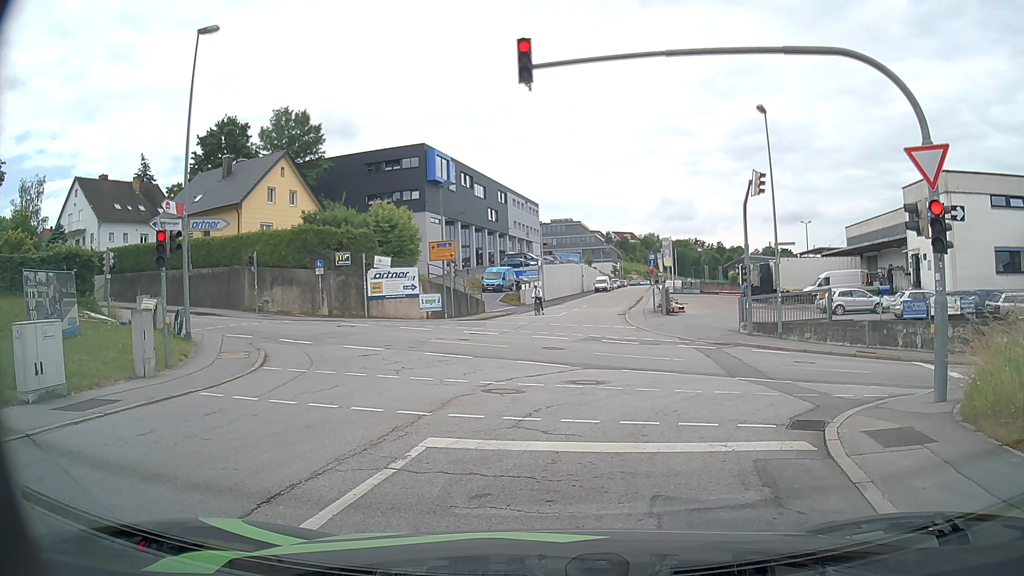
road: residential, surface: asphalt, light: Day
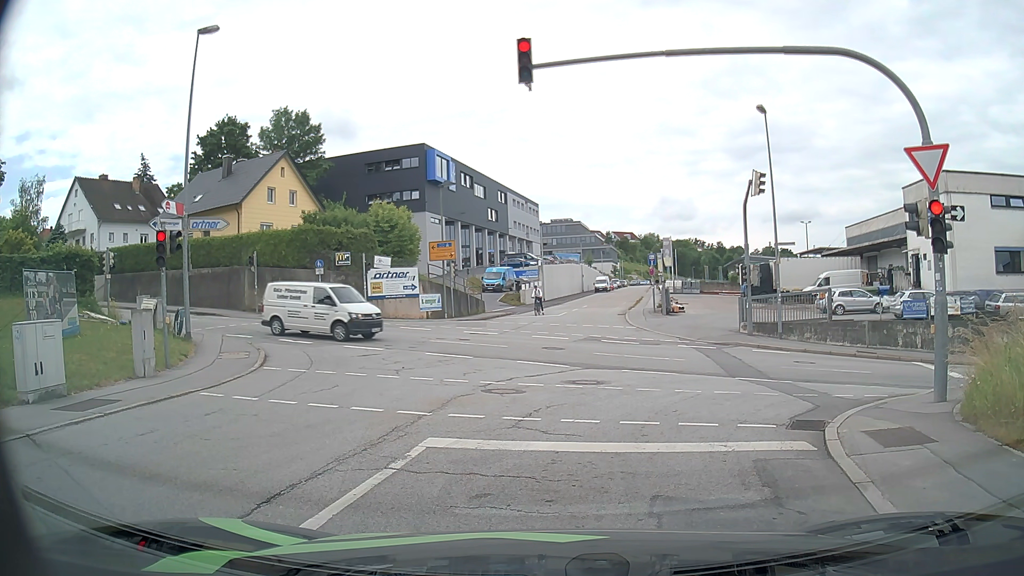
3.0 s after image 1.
(0.0, 0.0) m; 0°
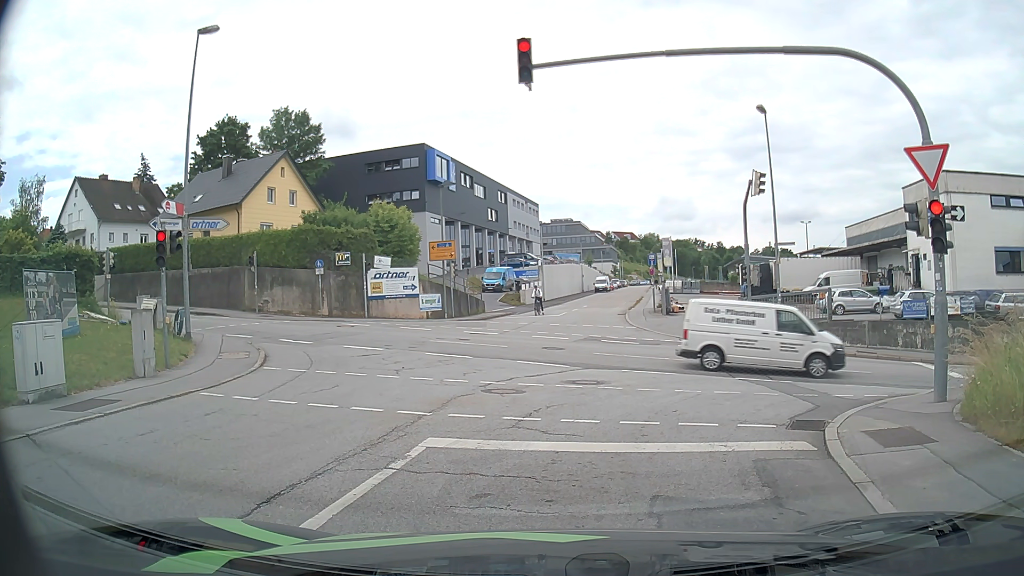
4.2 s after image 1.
(0.0, 0.0) m; 0°
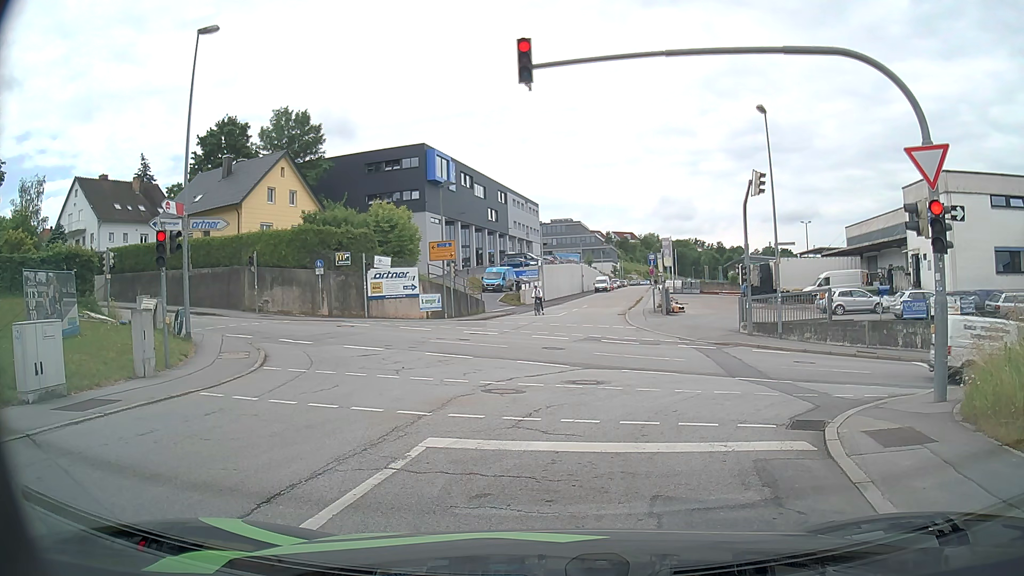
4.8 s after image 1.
(0.0, 0.0) m; 0°
